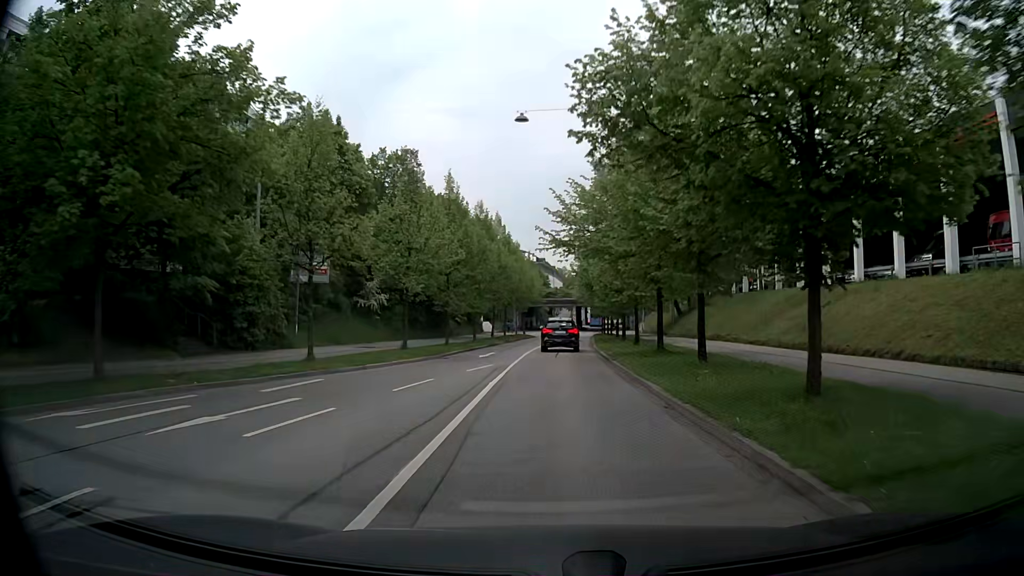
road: tertiary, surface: asphalt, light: Day
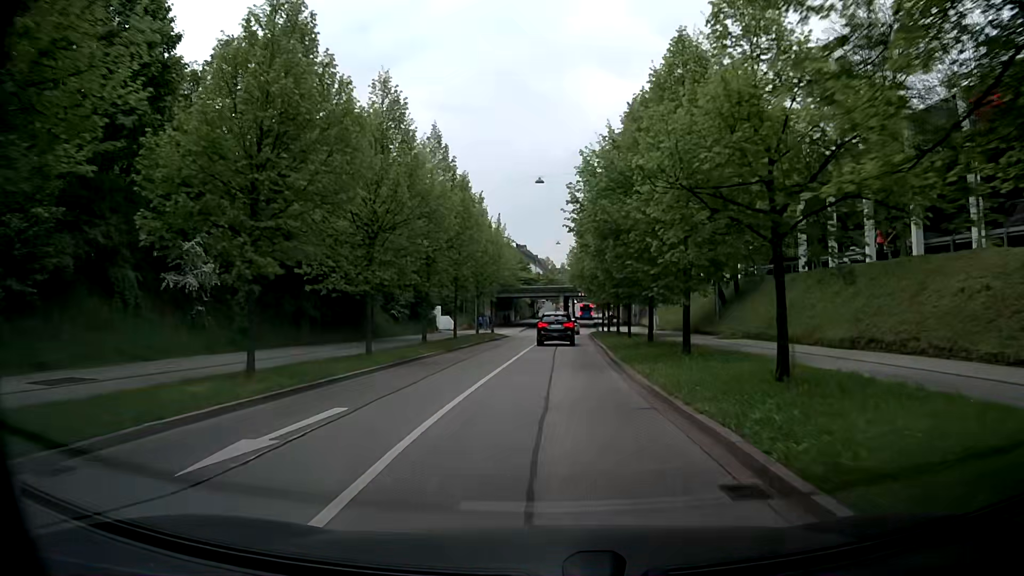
(+0.5, +22.8) m; +2°
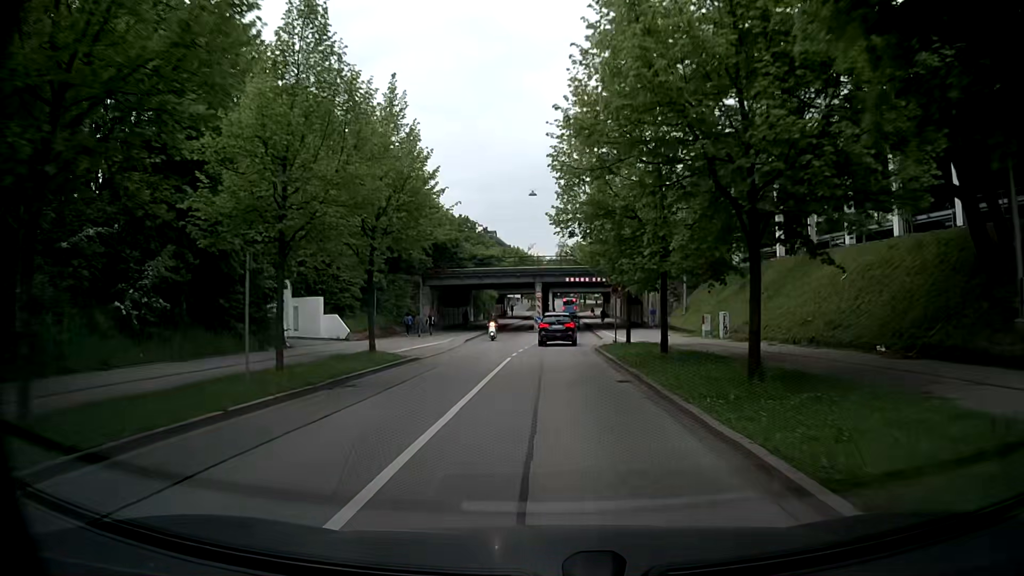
(+0.5, +31.1) m; +2°
(0, +10) (0, +20) (+1, +30) (+1, +40) (+2, +50) (+2, +60) (+4, +70) (+4, +80) (+5, +90) (+5, +100) m
